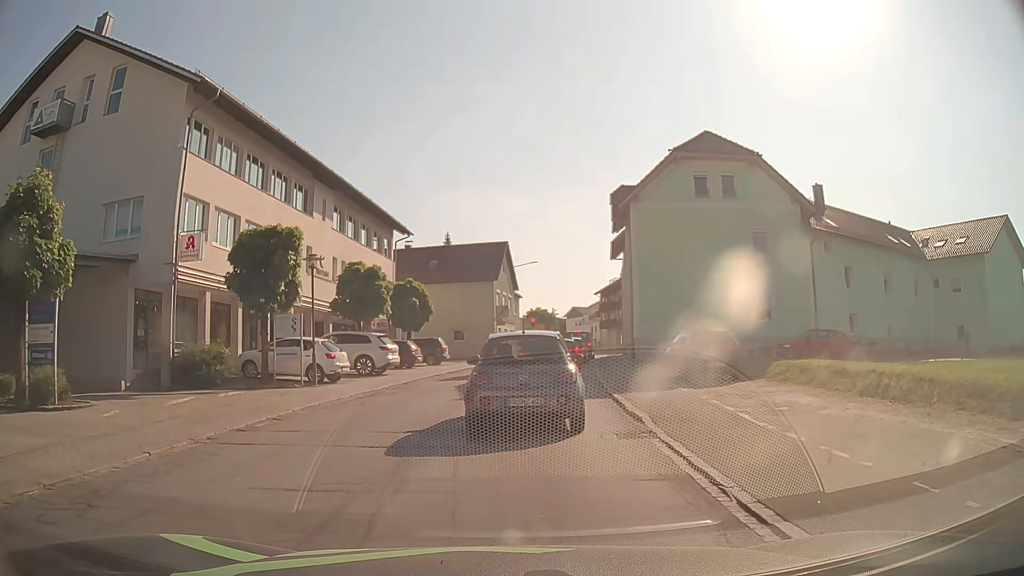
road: secondary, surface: asphalt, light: Day
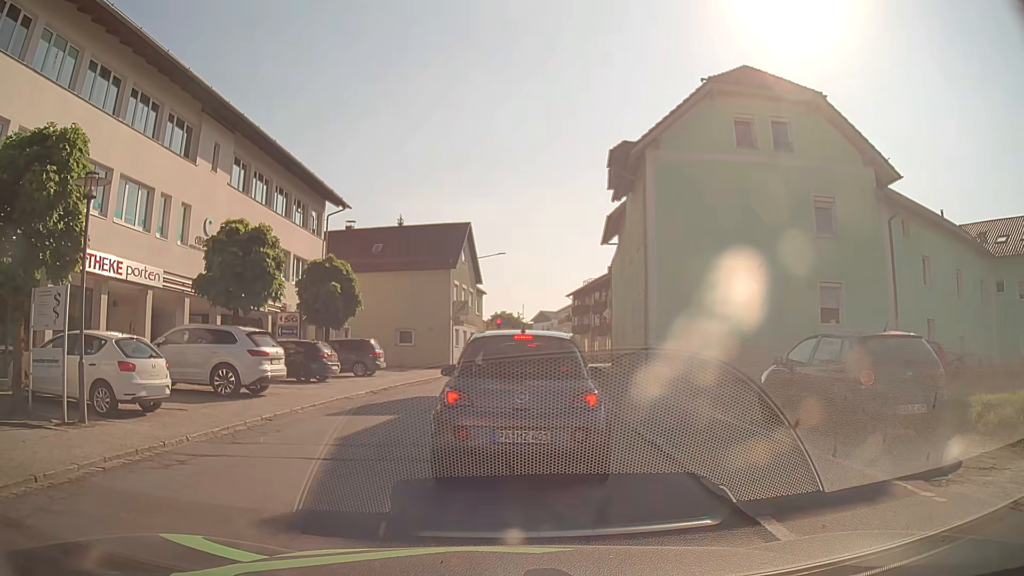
(+0.1, +10.5) m; +1°
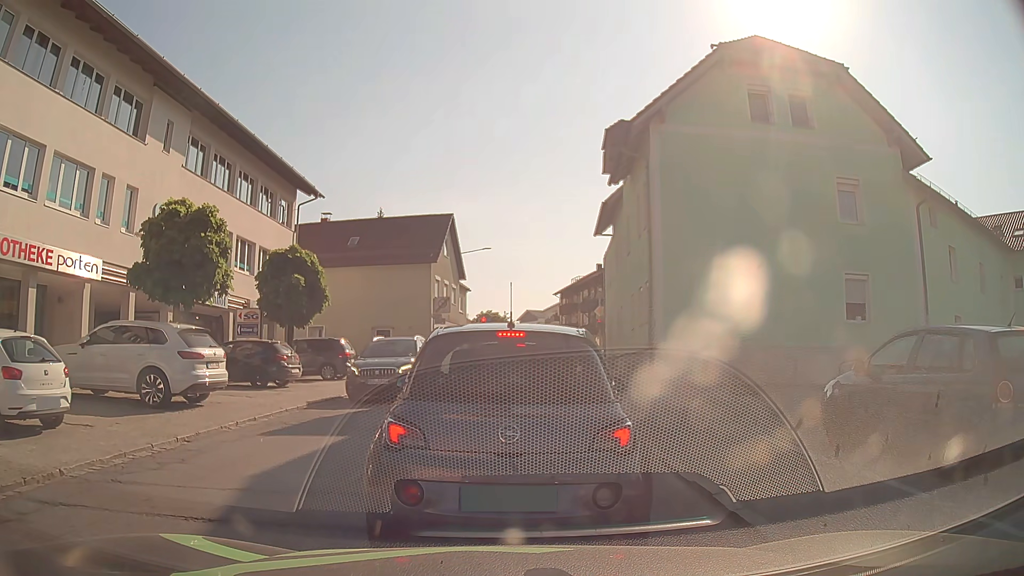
(+0.1, +2.8) m; +1°
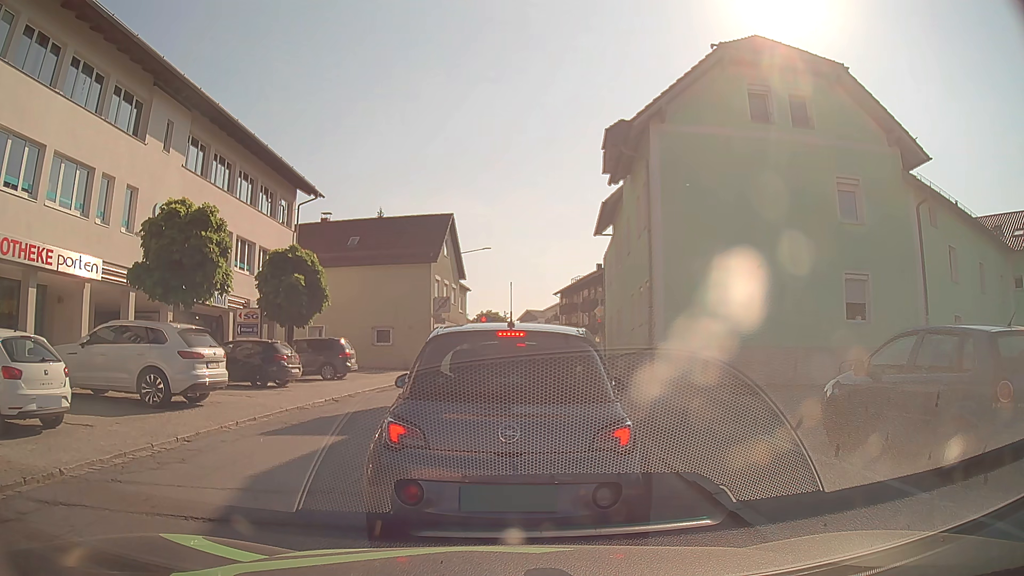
(0.0, +0.1) m; 0°
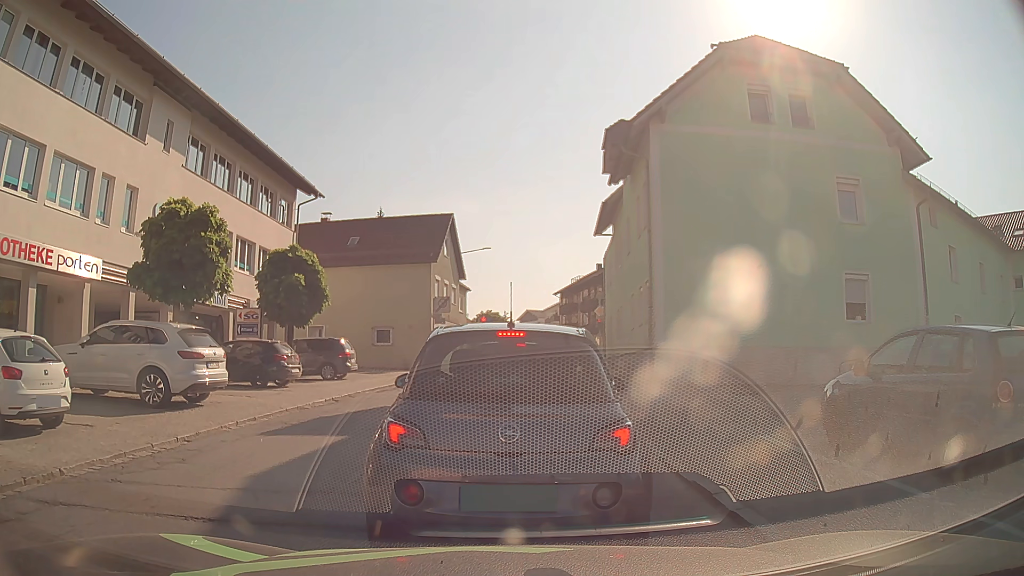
(0.0, 0.0) m; 0°
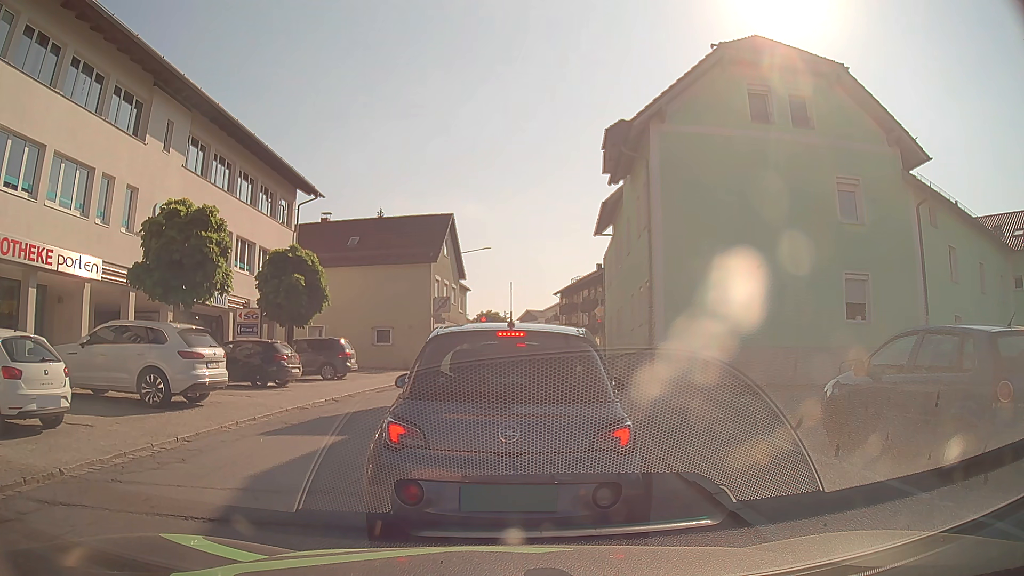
(0.0, 0.0) m; 0°
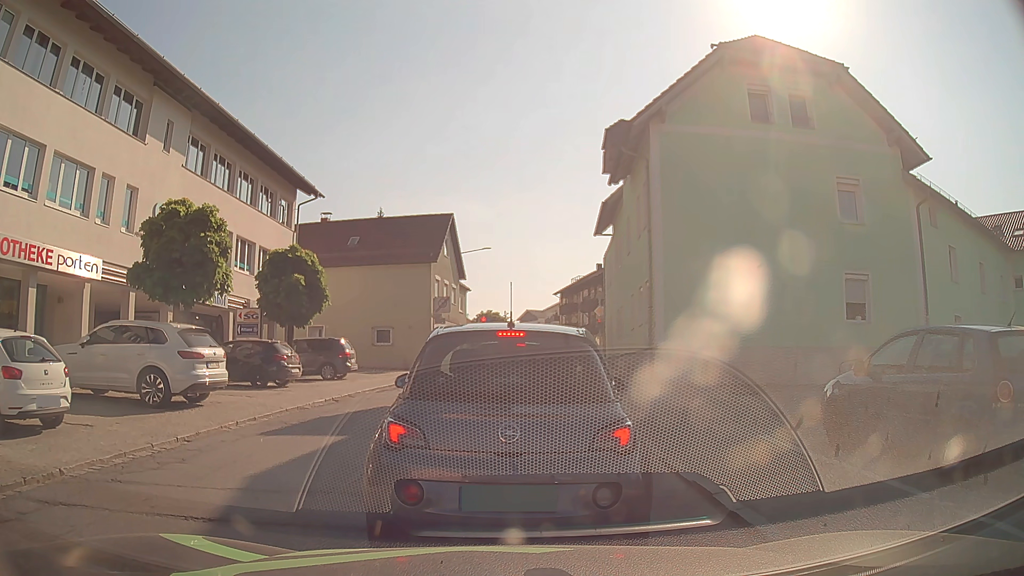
(0.0, 0.0) m; 0°
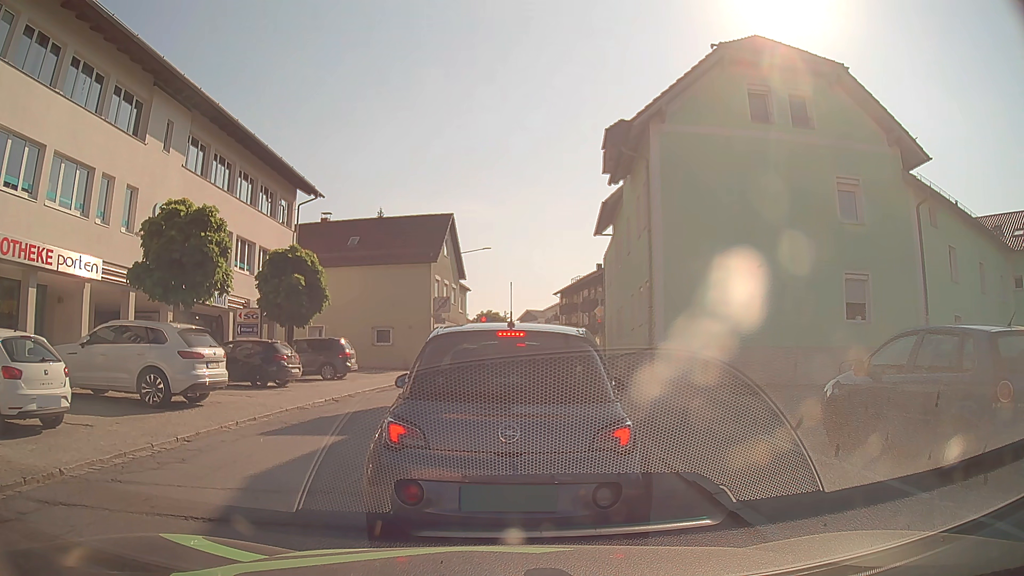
(0.0, 0.0) m; 0°
(0, +10) (+1, +20) (+2, +30) (+3, +40) (+5, +50) (+6, +60) (+1, +68) (-9, +69) (-19, +69) (-29, +68) m
